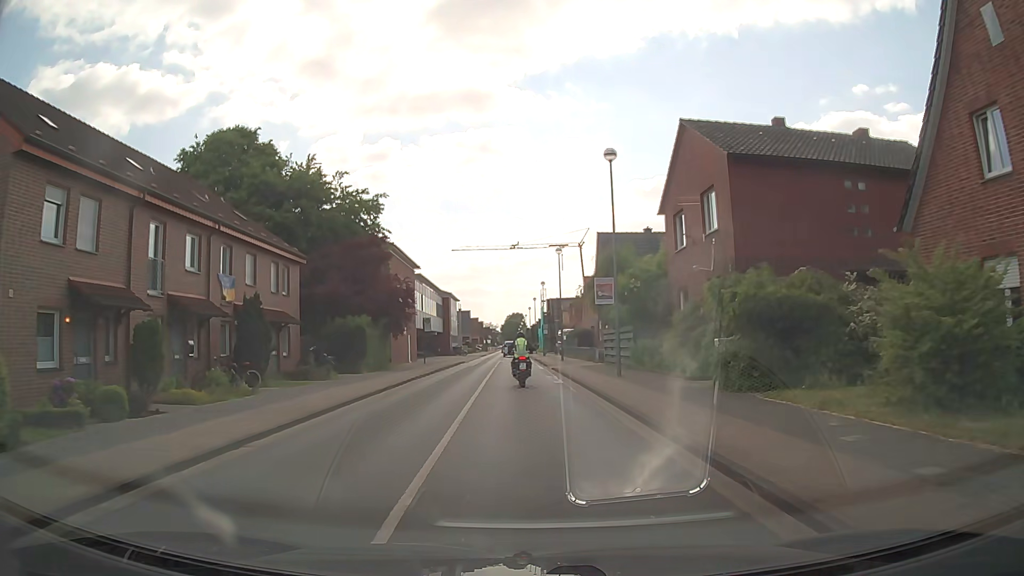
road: tertiary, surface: asphalt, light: Day
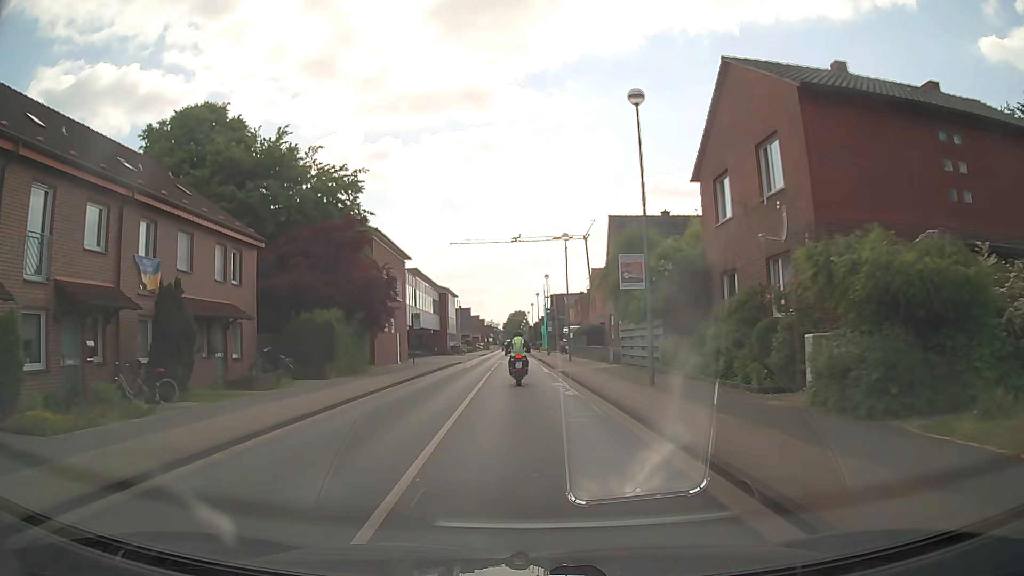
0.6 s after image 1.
(0.0, +5.8) m; -1°
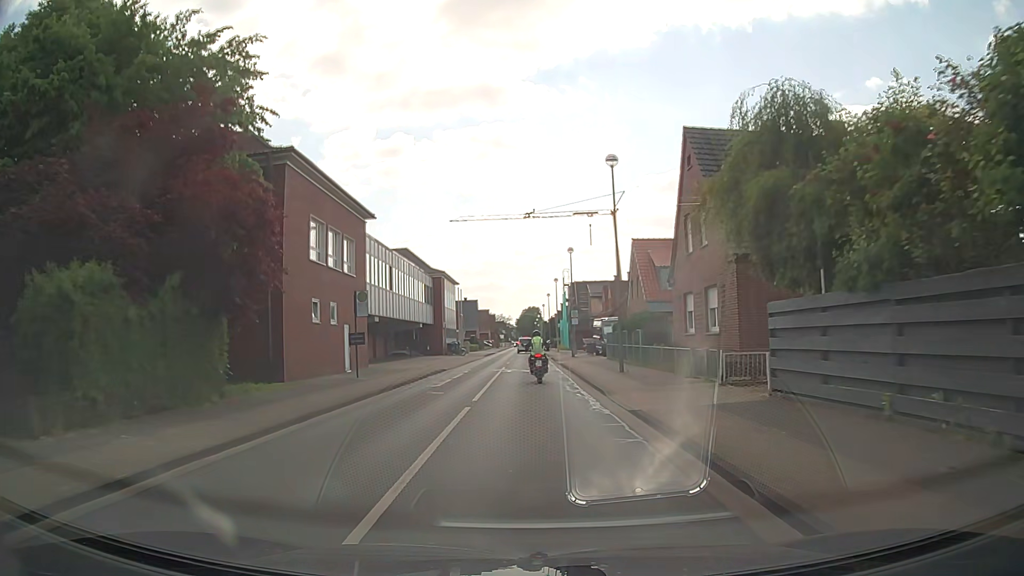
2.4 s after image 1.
(-0.1, +18.0) m; -1°
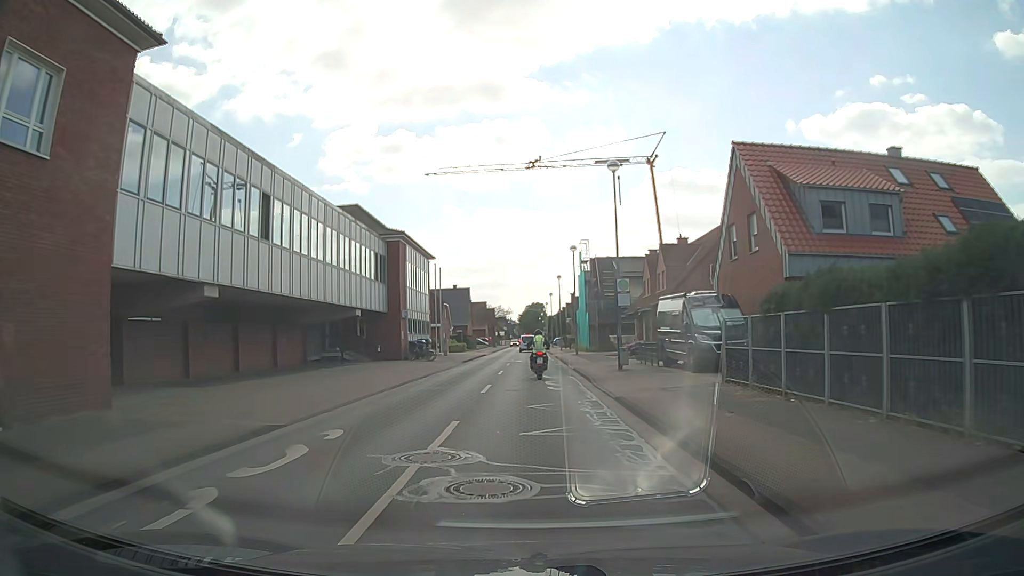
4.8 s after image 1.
(0.0, +24.2) m; 0°
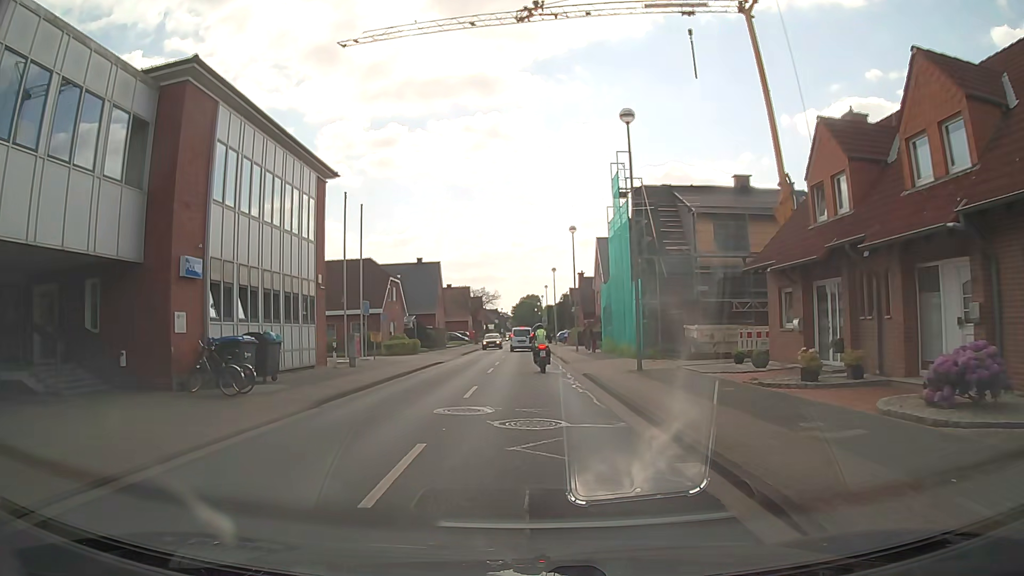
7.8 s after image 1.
(-0.2, +29.7) m; 0°
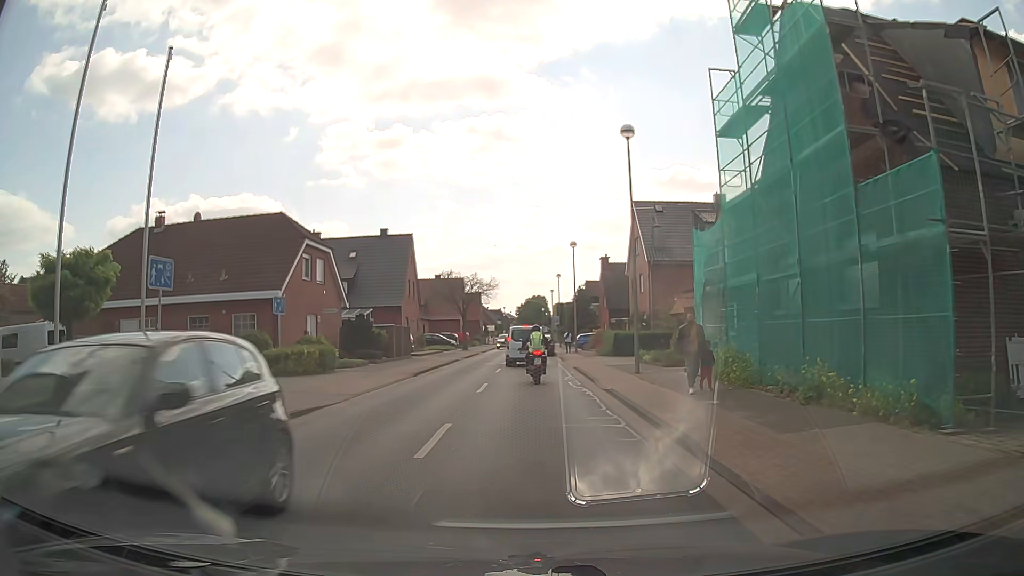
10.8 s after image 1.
(-0.1, +21.6) m; 0°
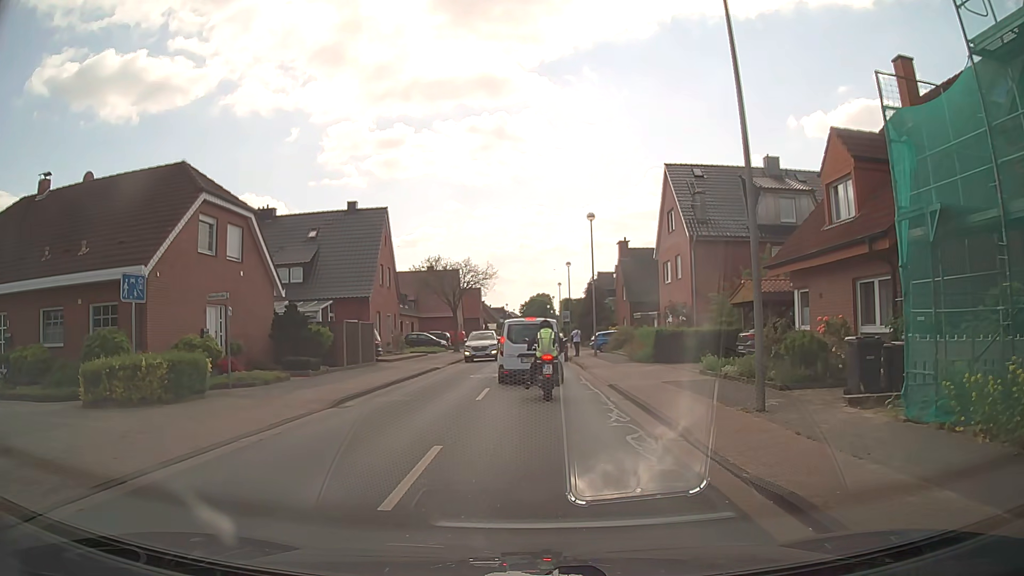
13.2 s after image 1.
(-0.2, +10.9) m; -1°
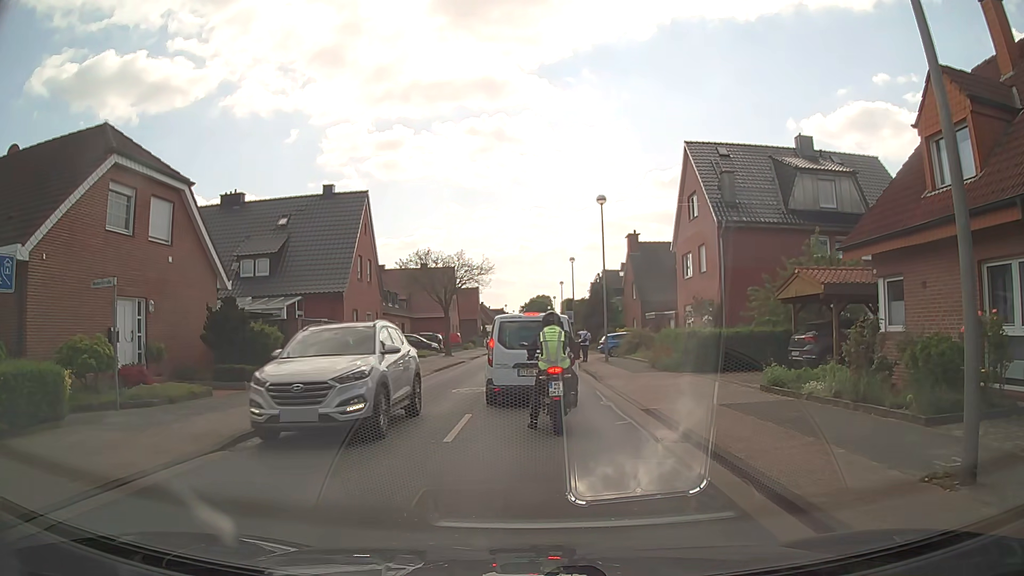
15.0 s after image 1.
(0.0, +5.3) m; -2°
